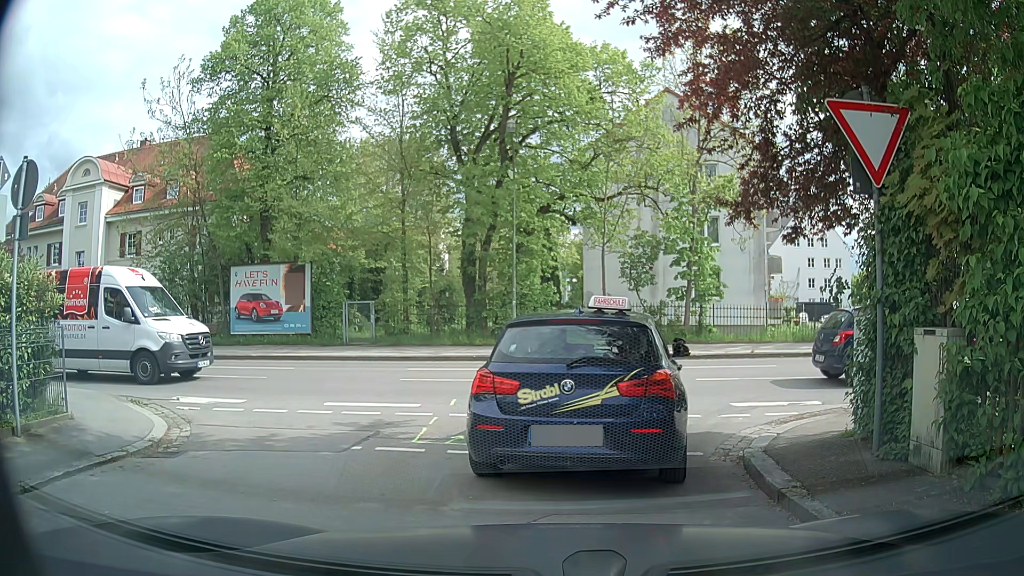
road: residential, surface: asphalt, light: Day
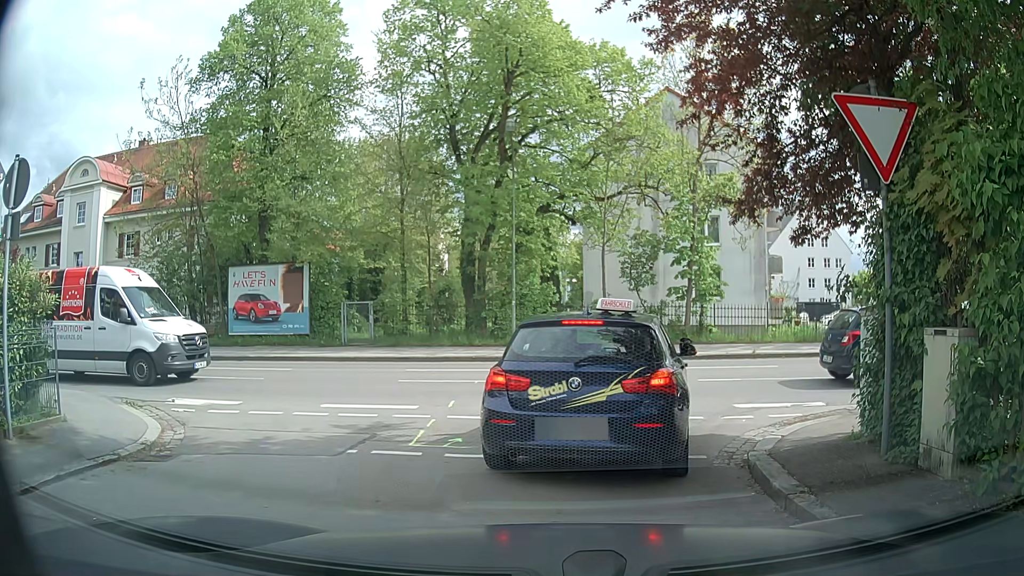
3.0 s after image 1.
(0.0, +0.1) m; 0°
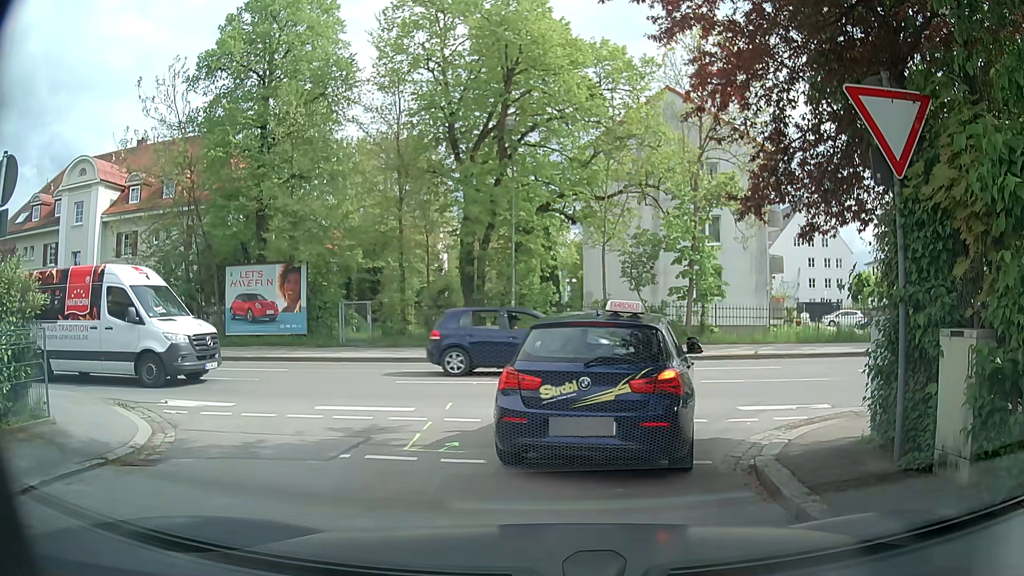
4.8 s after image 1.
(0.0, +0.2) m; 0°
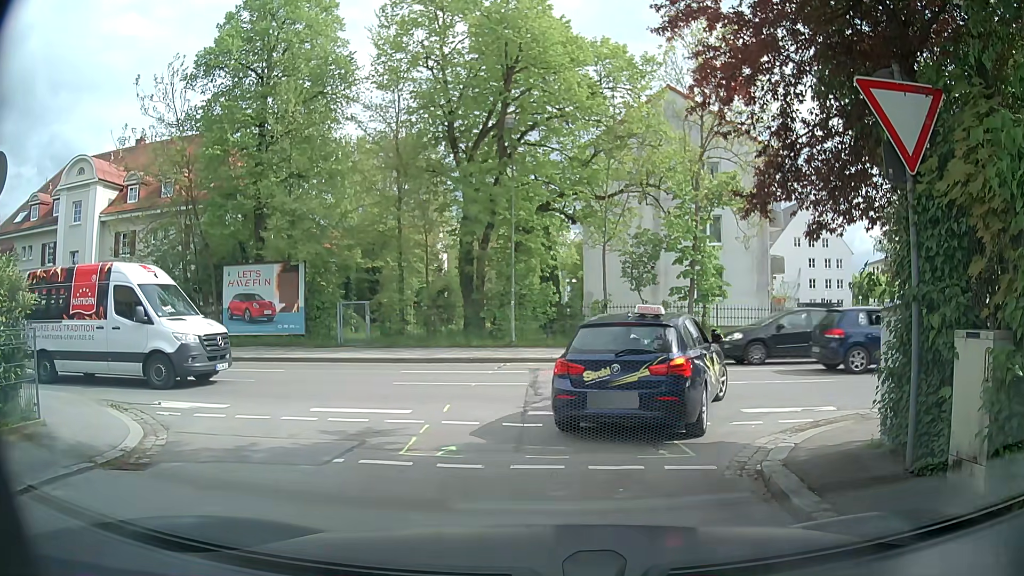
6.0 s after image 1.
(0.0, +0.2) m; 0°
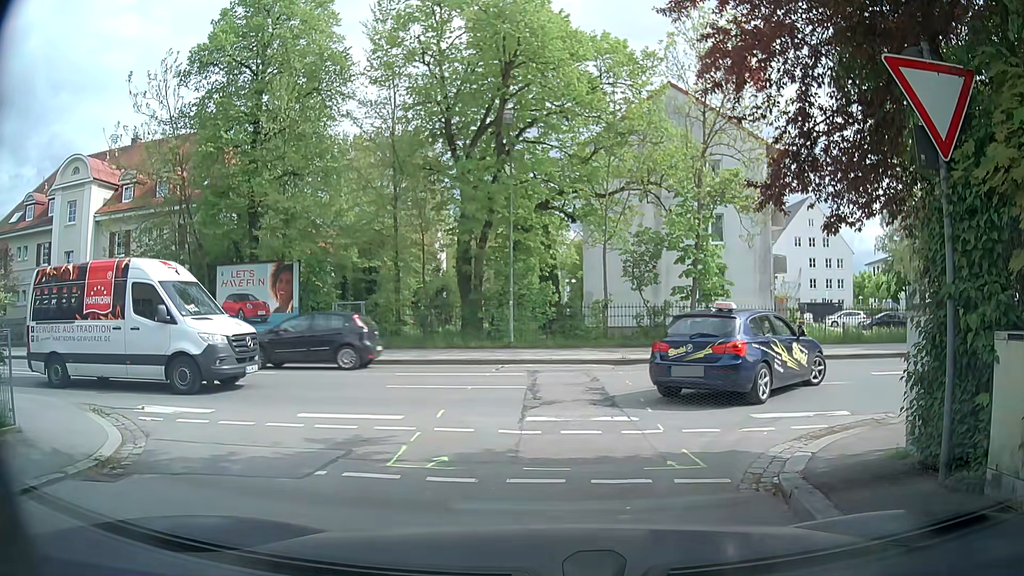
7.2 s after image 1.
(0.0, +0.5) m; 0°
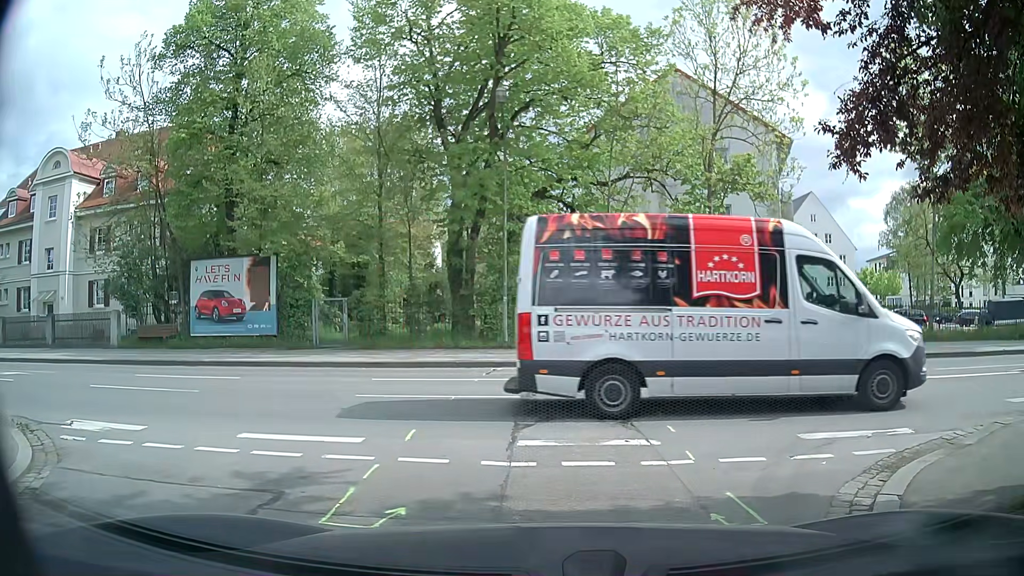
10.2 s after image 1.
(0.0, +1.9) m; 0°
